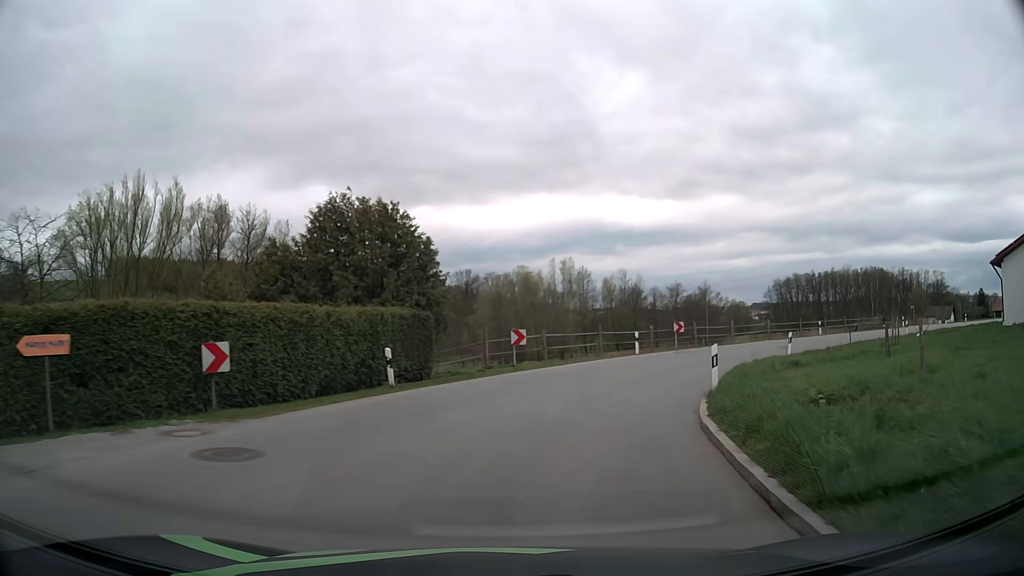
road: tertiary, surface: asphalt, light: Day
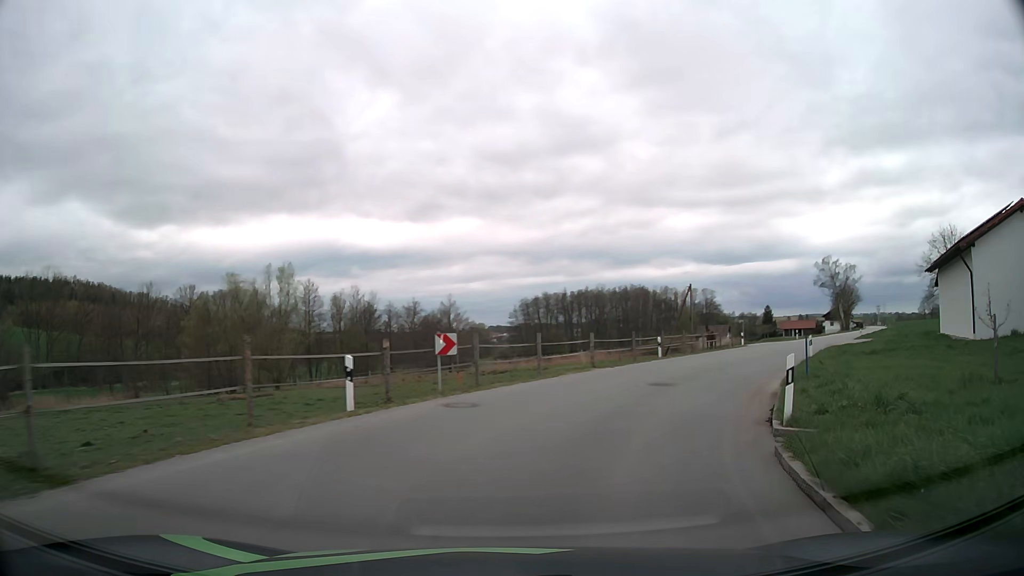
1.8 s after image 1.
(+3.3, +18.4) m; +22°
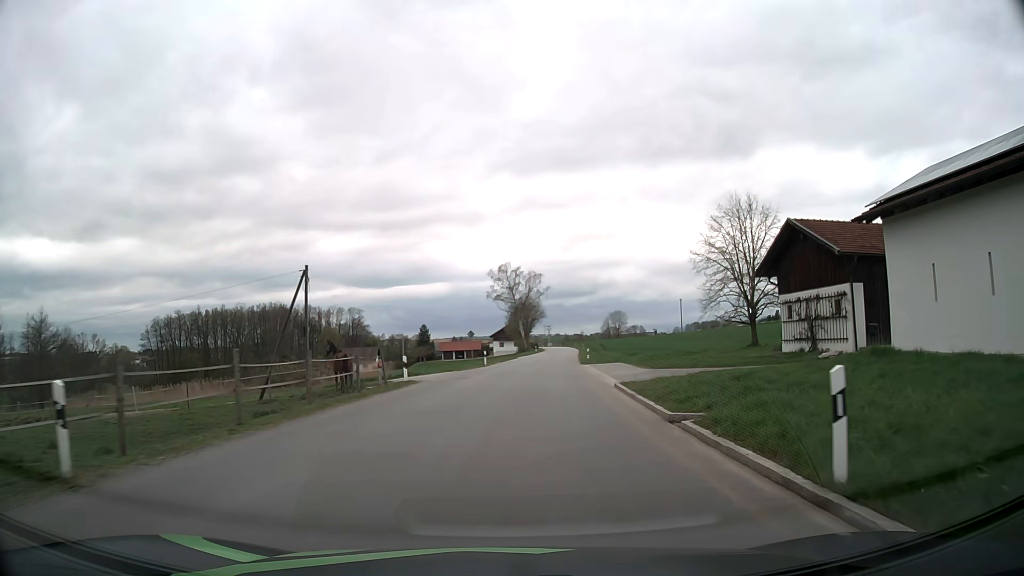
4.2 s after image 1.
(+7.8, +24.5) m; +30°
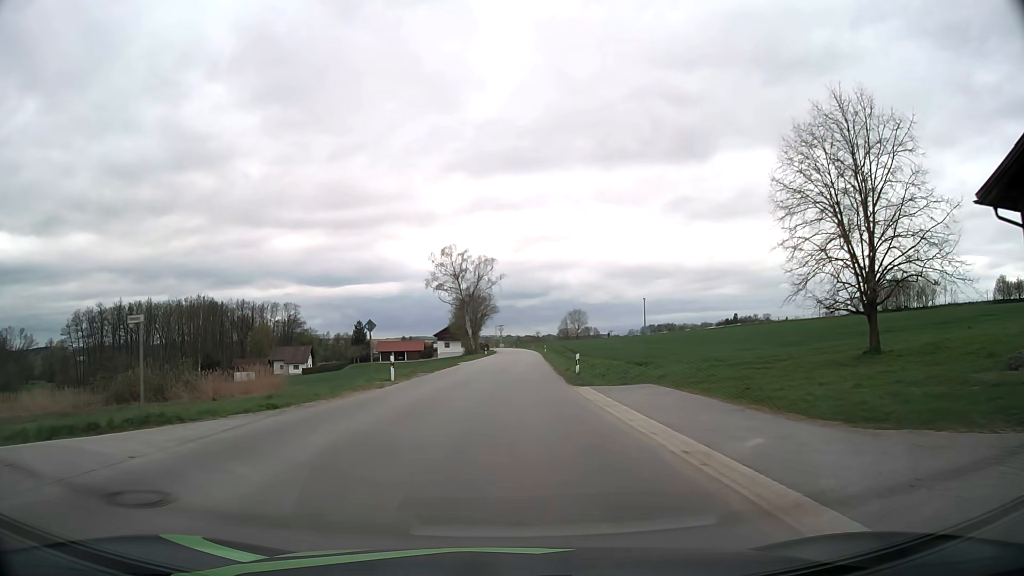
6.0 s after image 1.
(+1.0, +22.0) m; +4°
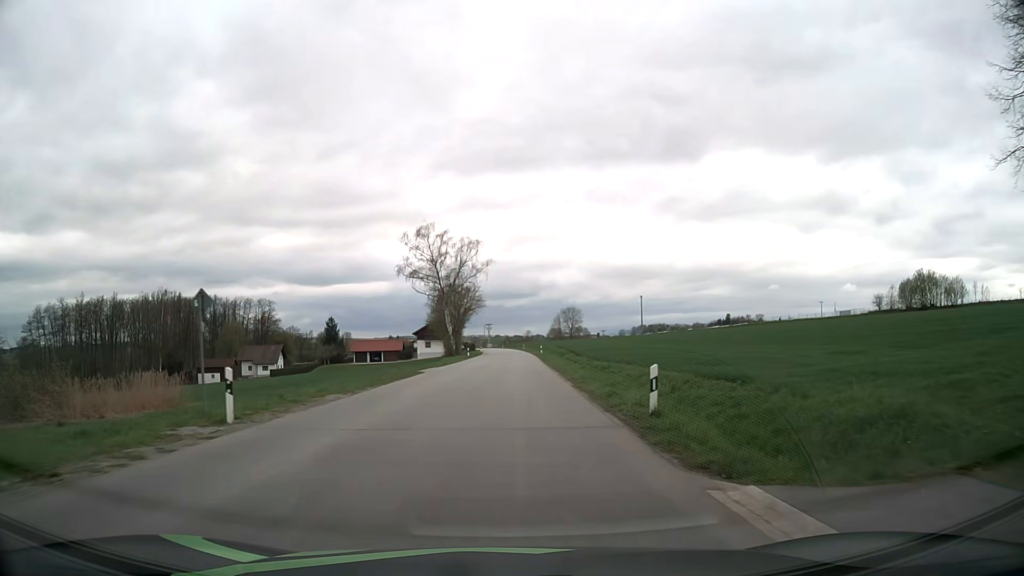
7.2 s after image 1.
(+0.2, +15.8) m; +1°
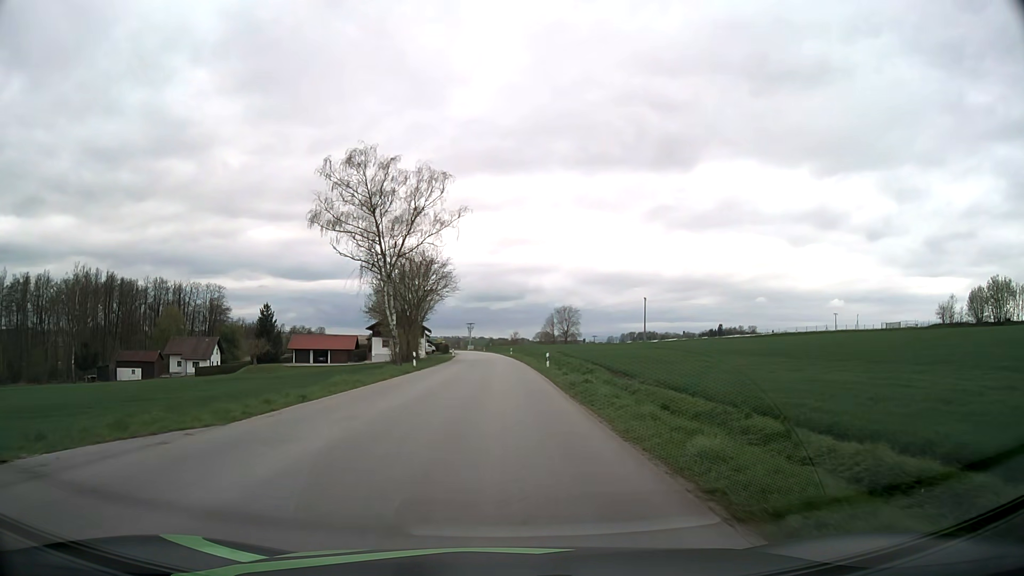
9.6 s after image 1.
(+0.2, +31.1) m; +1°
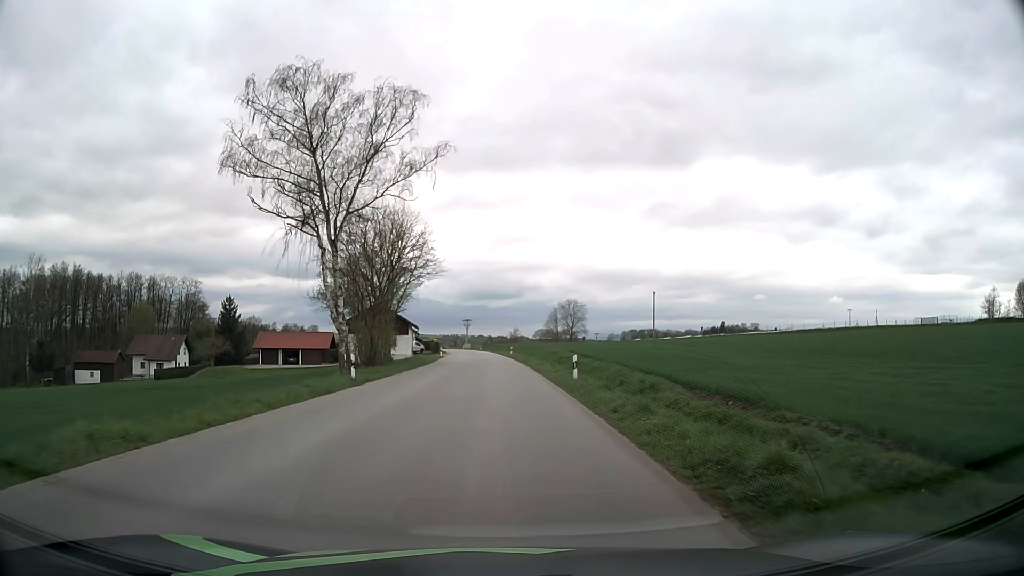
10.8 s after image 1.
(0.0, +15.3) m; 0°
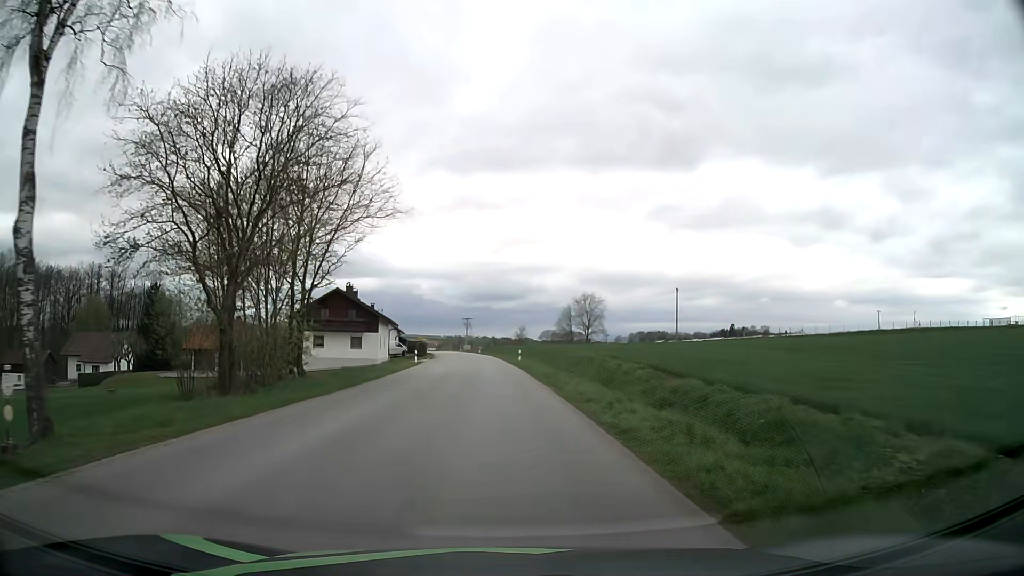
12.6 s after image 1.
(0.0, +23.2) m; 0°
(0, +10) (0, +20) (0, +30) (-1, +40) (-1, +50) (-2, +60) (-2, +70) (-3, +80) (-4, +90) (-6, +100) m
